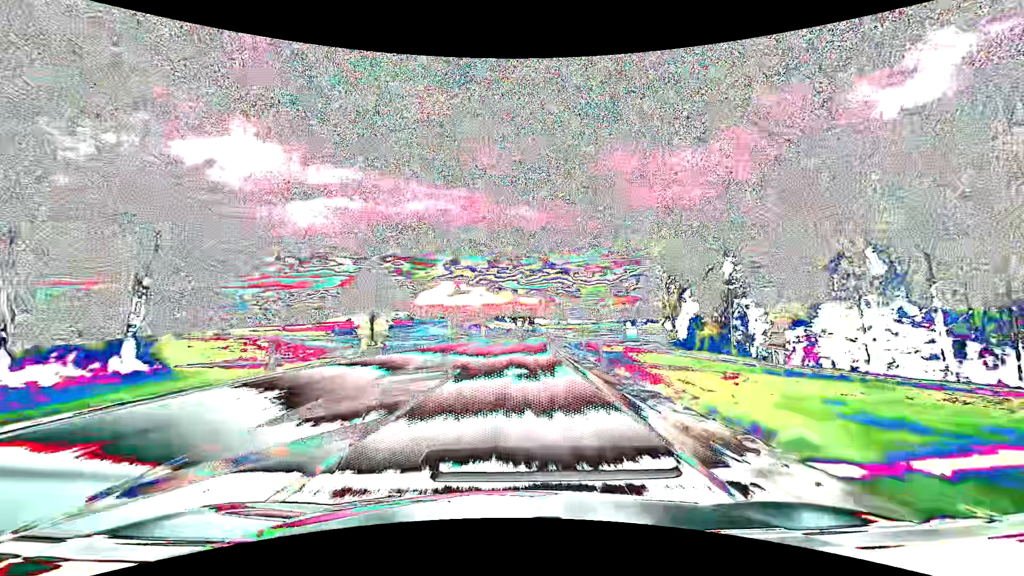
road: primary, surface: asphalt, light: Day
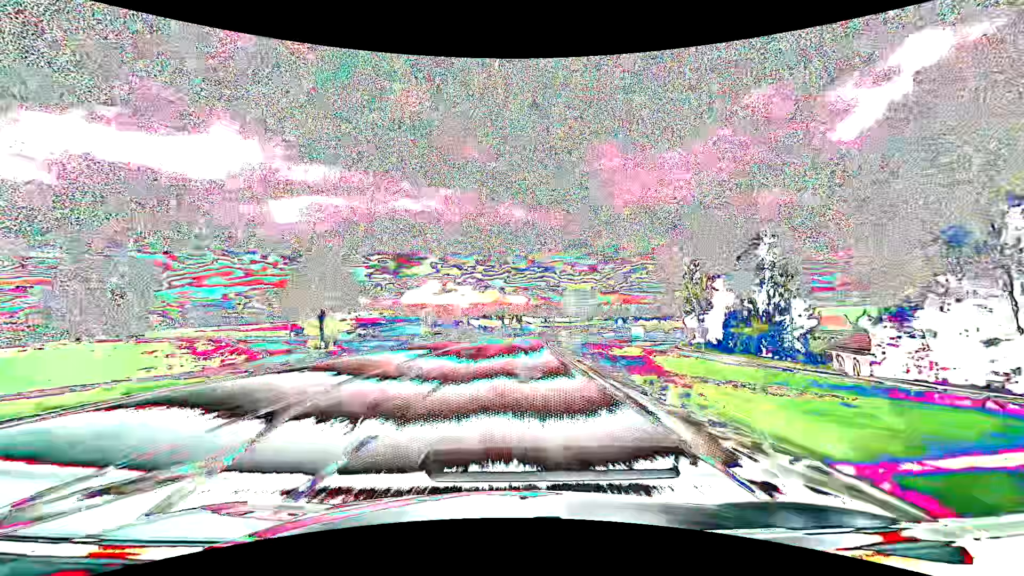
(+0.2, +15.8) m; +2°
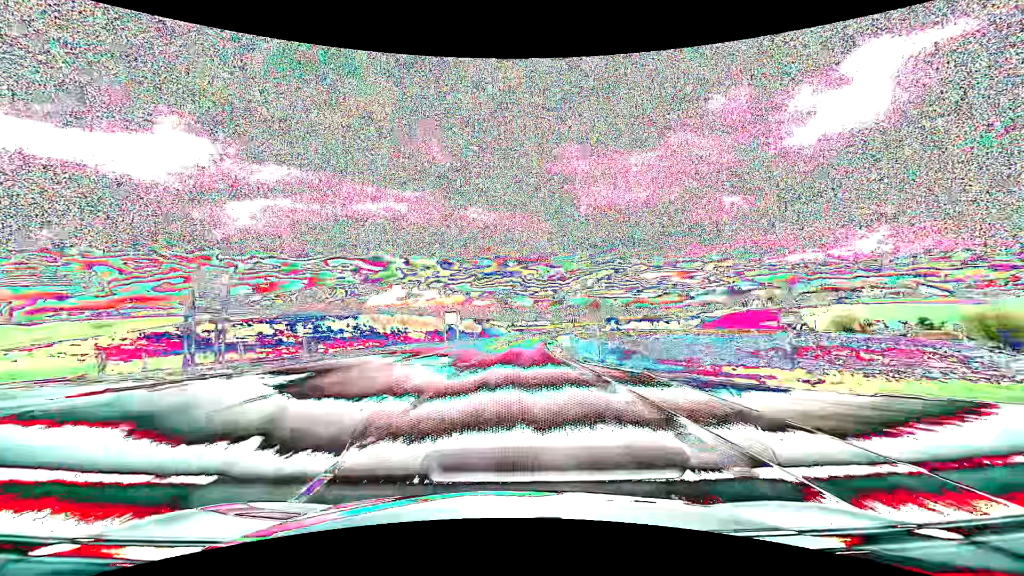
(+3.2, +79.0) m; +4°
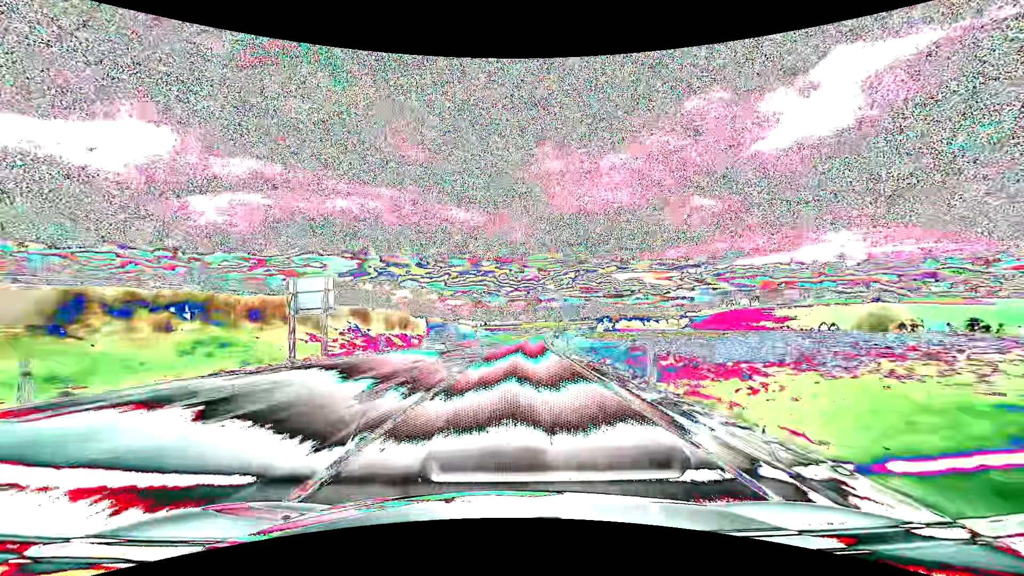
(+1.1, +47.4) m; +3°
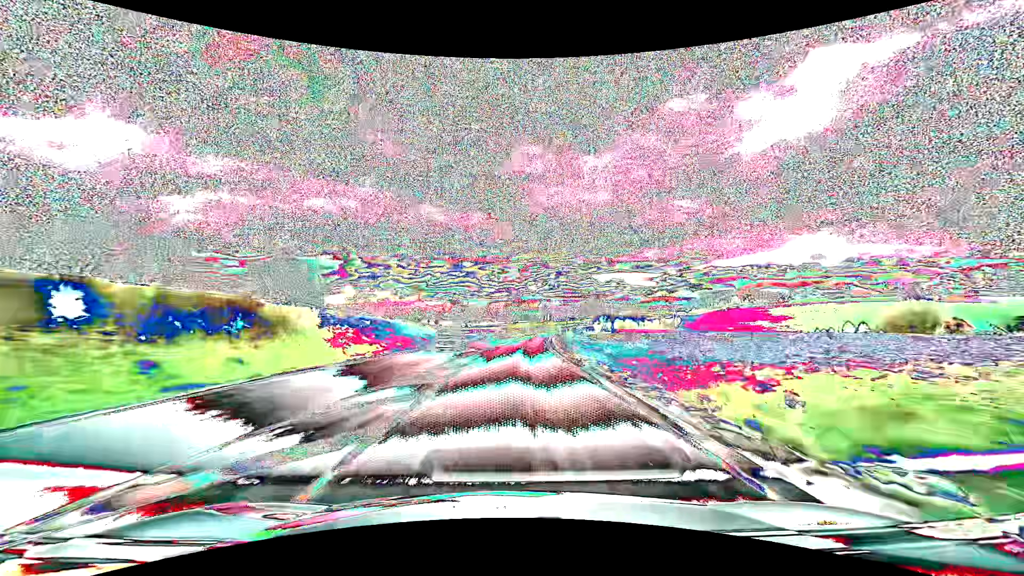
(+0.6, +31.6) m; +2°
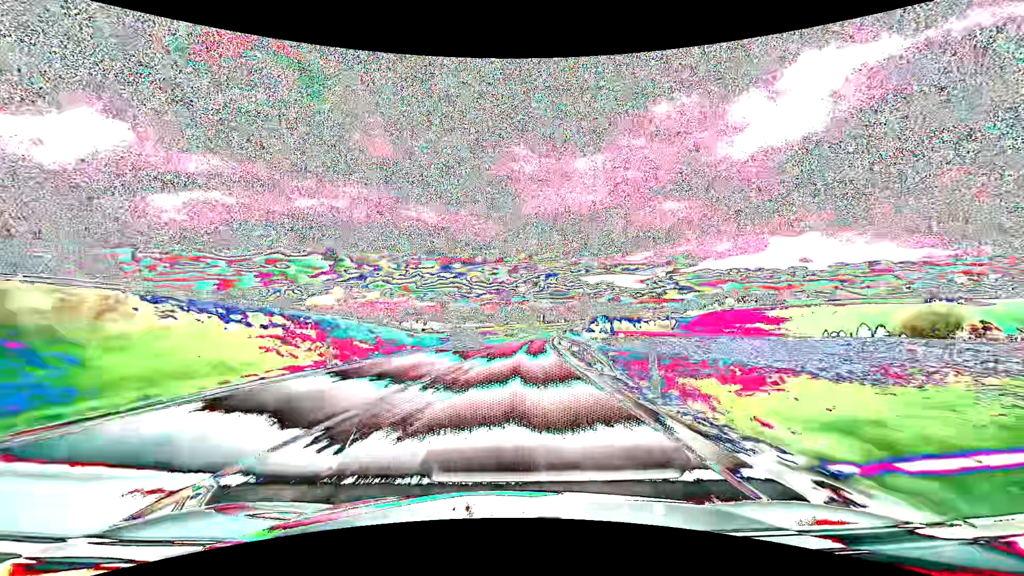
(+0.1, +15.8) m; +1°
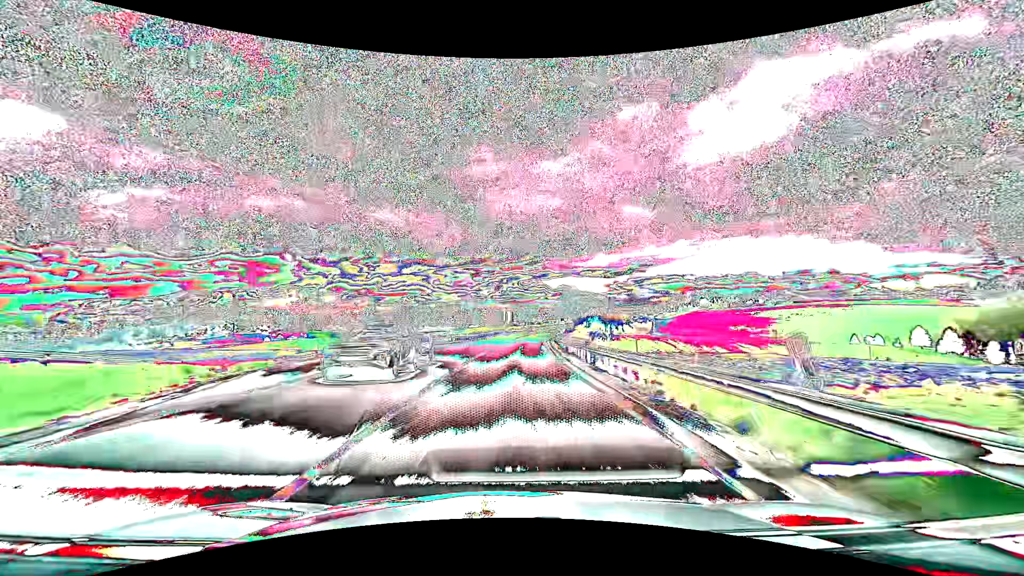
(+1.8, +47.3) m; +4°
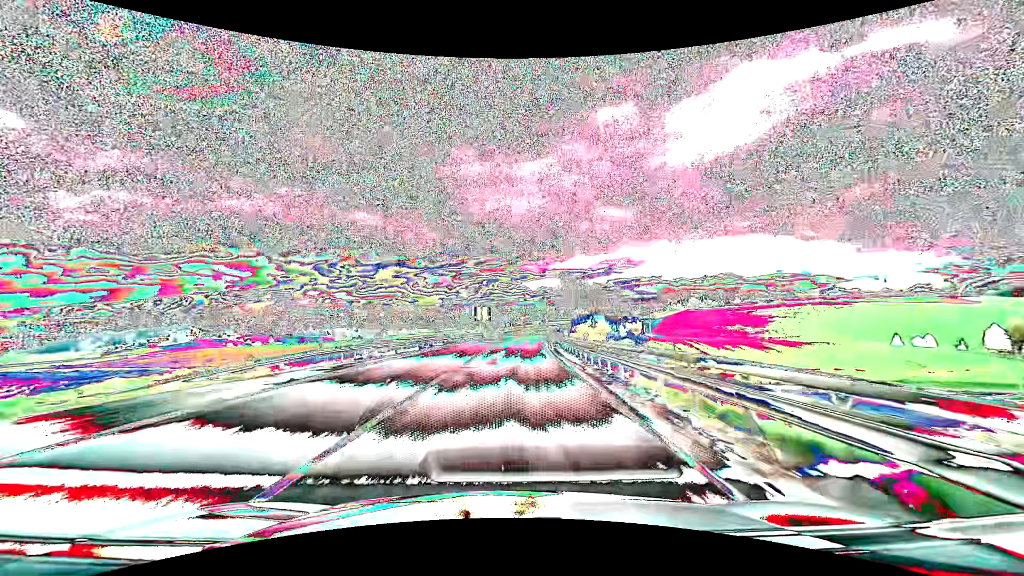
(+0.7, +31.6) m; +2°
(0, +10) (0, +20) (+1, +30) (+1, +40) (+1, +50) (+2, +60) (+3, +70) (+4, +80) (+5, +90) (+6, +100) m
